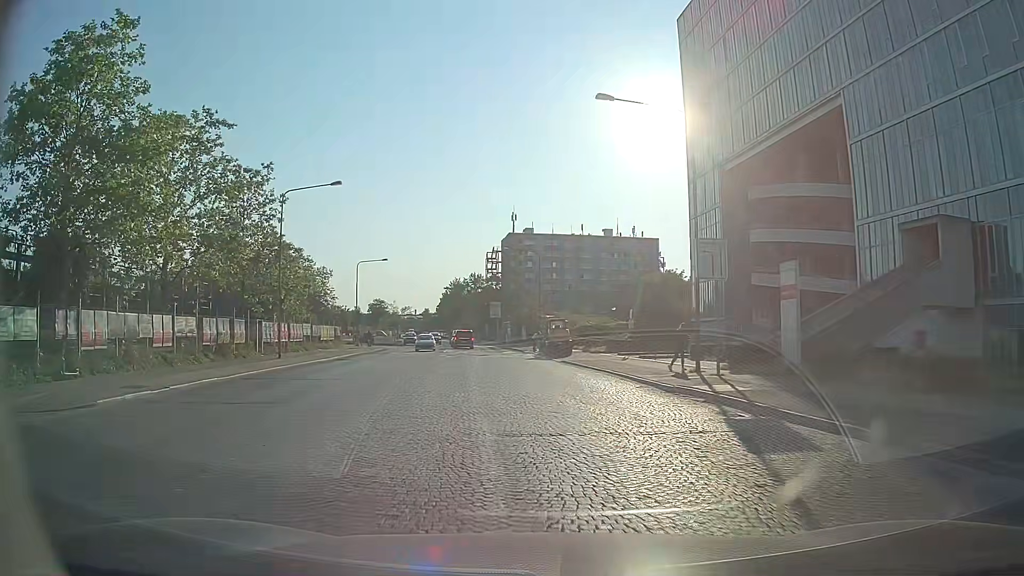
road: secondary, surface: sett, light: Day
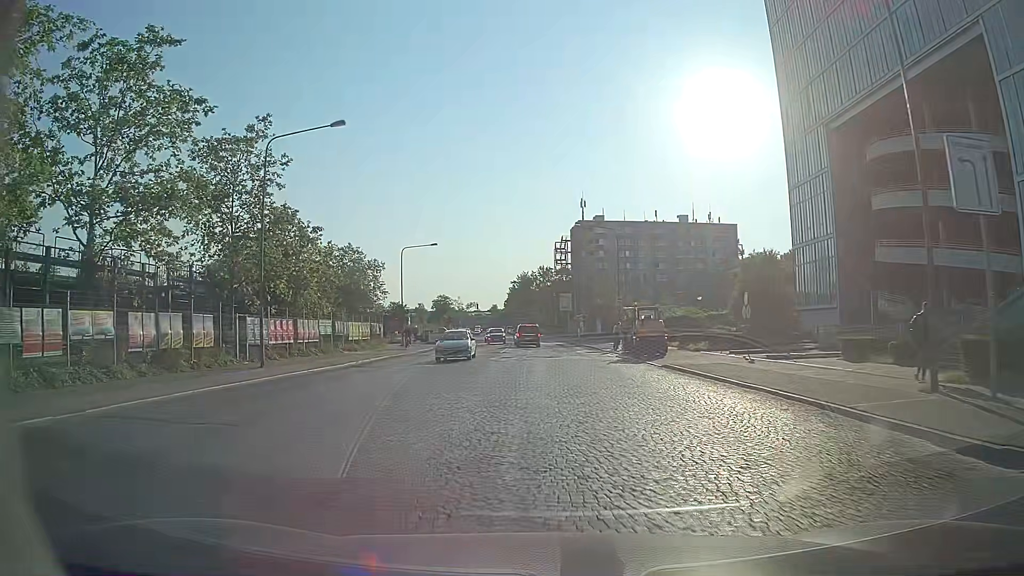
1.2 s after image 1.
(-0.8, +11.3) m; -8°
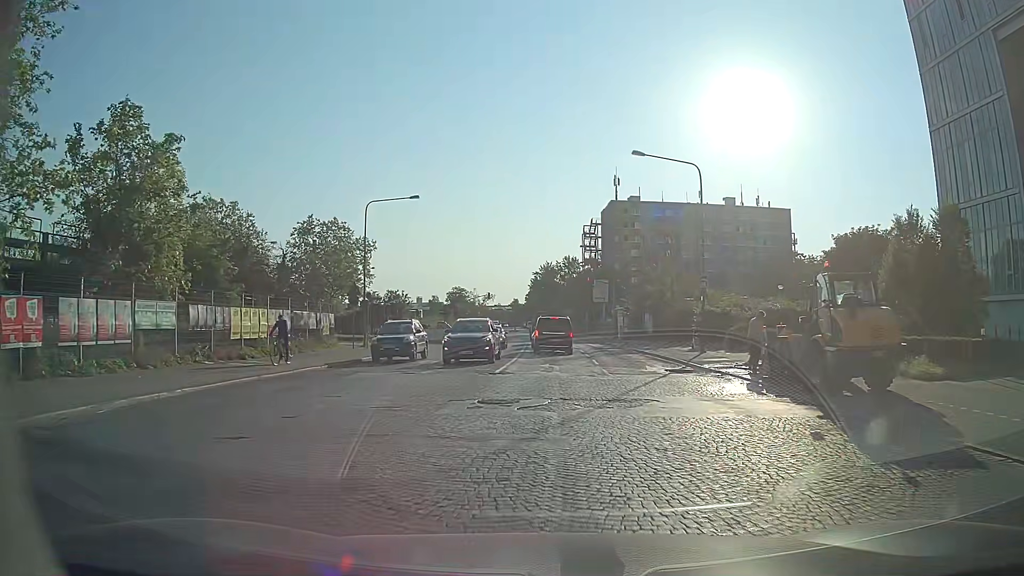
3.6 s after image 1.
(-0.3, +21.5) m; -1°
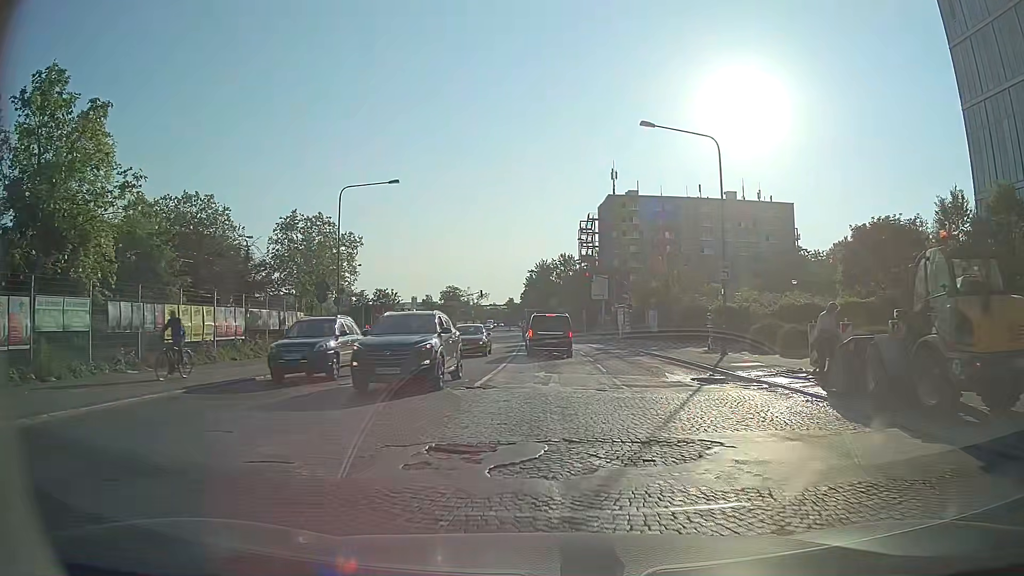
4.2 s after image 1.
(0.0, +4.6) m; +1°
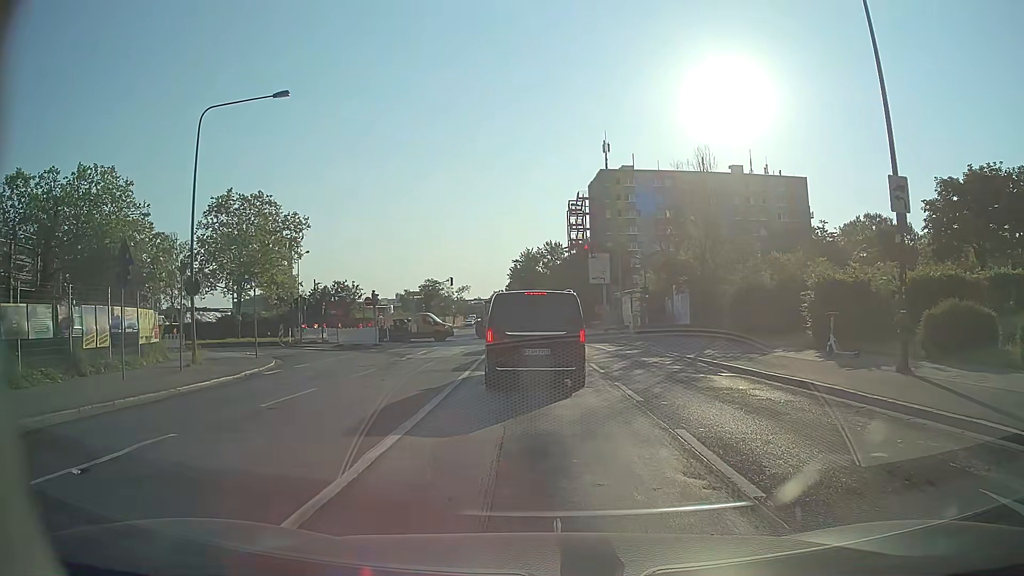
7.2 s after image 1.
(-0.1, +15.3) m; 0°
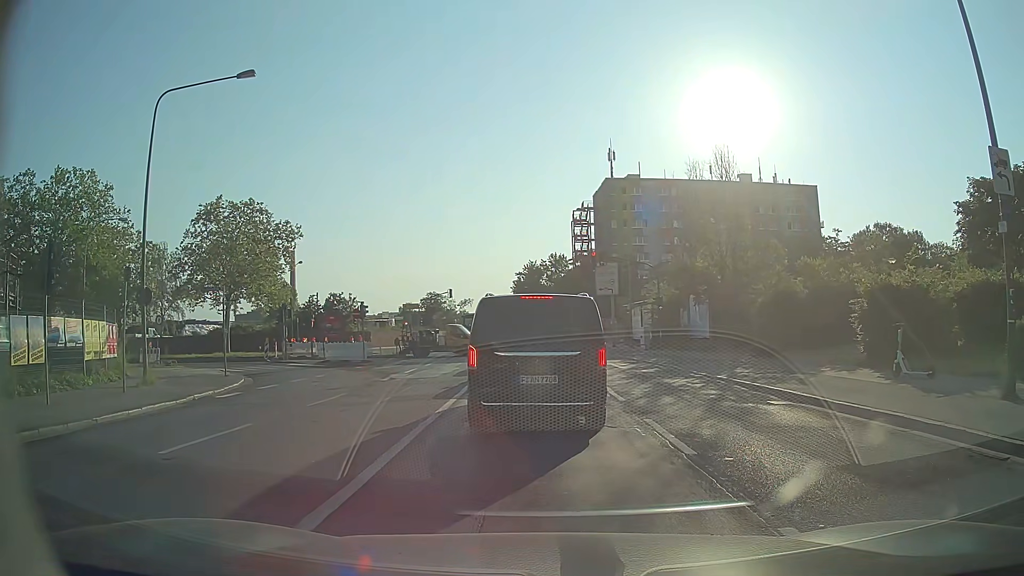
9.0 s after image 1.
(0.0, +3.3) m; +2°
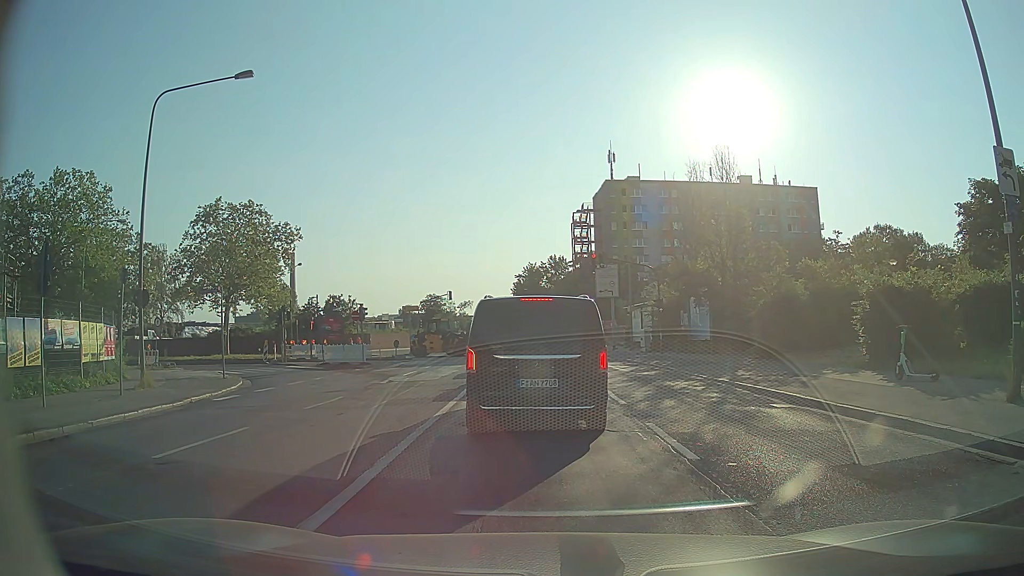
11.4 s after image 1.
(0.0, +0.2) m; 0°
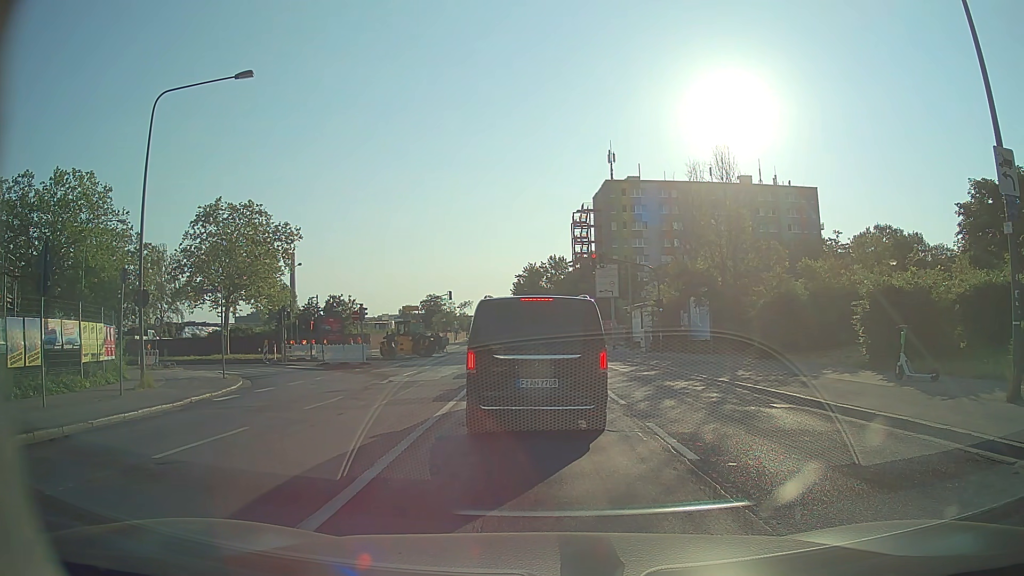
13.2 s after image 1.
(0.0, 0.0) m; 0°
(0, +10) (-1, +20) (-1, +30) (-2, +40) (-4, +50) (-12, +56) (-21, +58) (-31, +58) (-41, +57) (-51, +57) m
